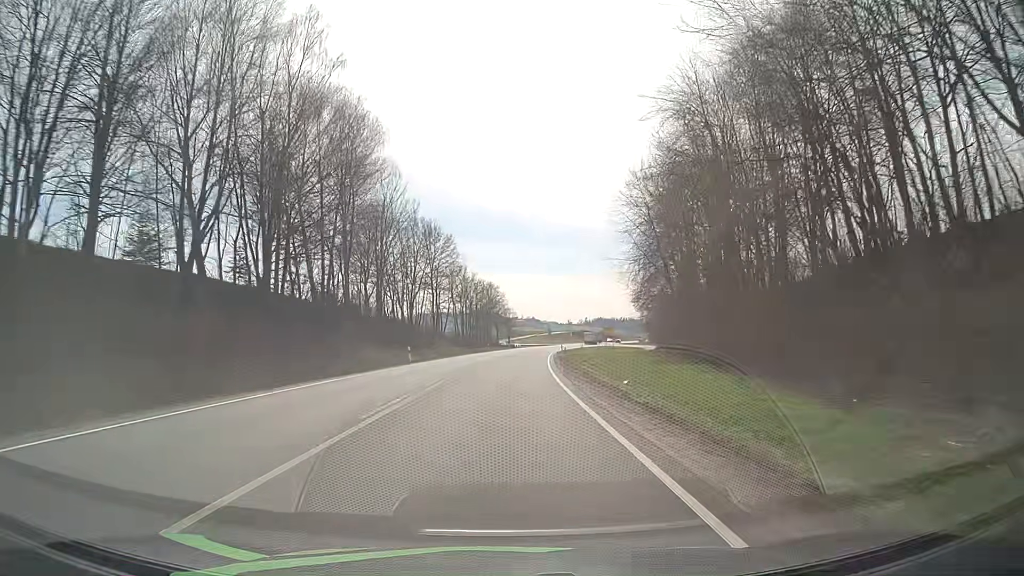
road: primary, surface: asphalt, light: Day
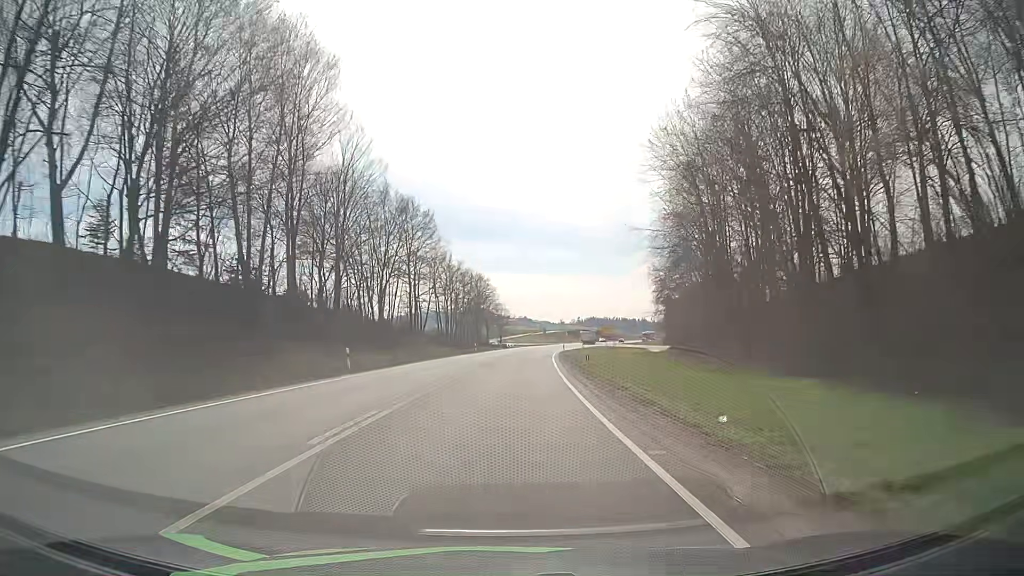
(+0.1, +15.1) m; +1°
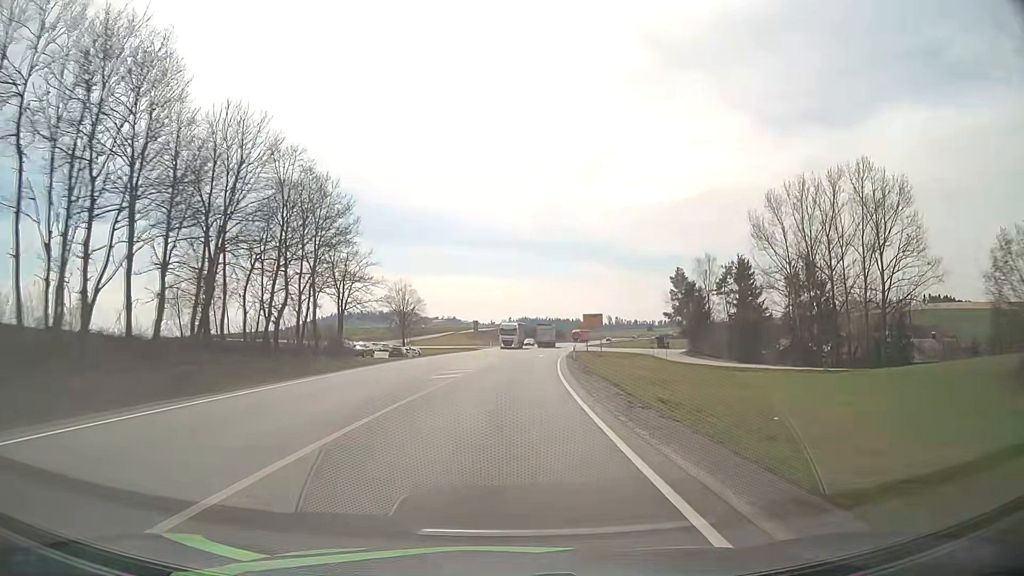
(+3.8, +75.1) m; +6°
(0, +10) (0, +20) (+1, +30) (+1, +40) (+2, +50) (+3, +60) (+4, +70) (+5, +80) (+6, +90) (+7, +100) m
